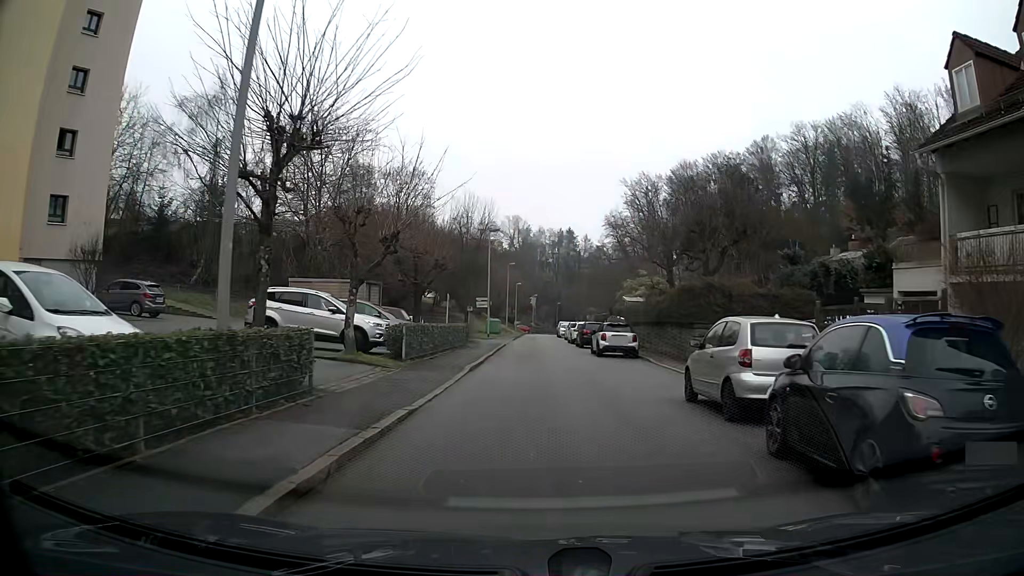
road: residential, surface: asphalt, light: Day
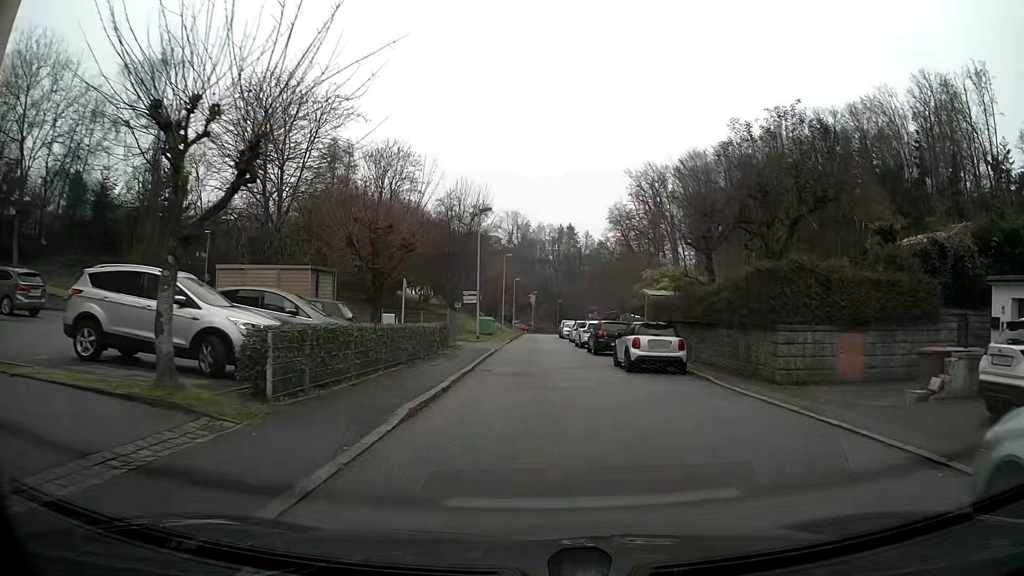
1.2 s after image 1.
(0.0, +8.9) m; 0°
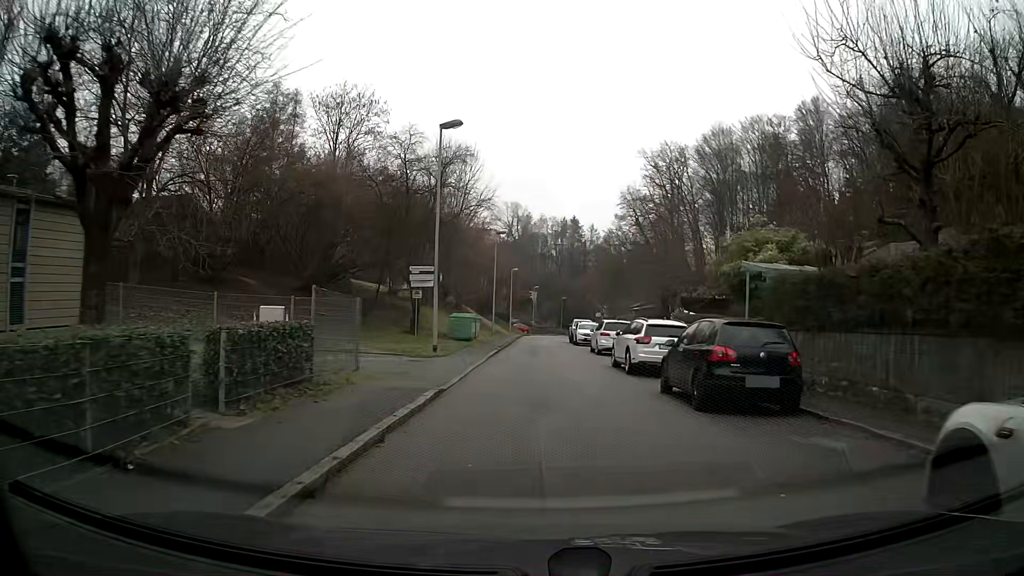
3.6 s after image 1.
(-0.1, +17.8) m; 0°
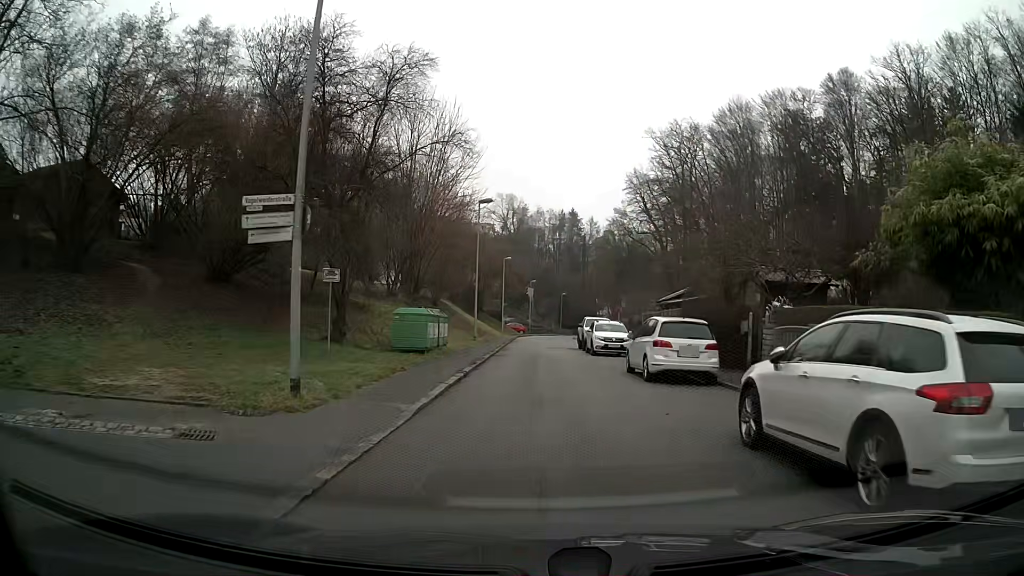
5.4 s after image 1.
(0.0, +13.3) m; 0°
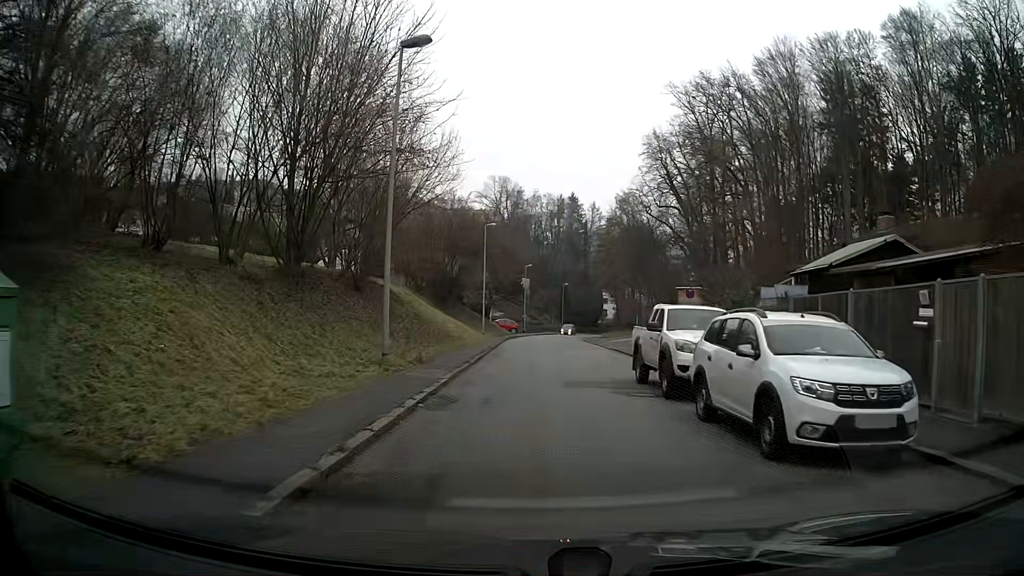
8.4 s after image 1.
(+0.1, +22.4) m; 0°
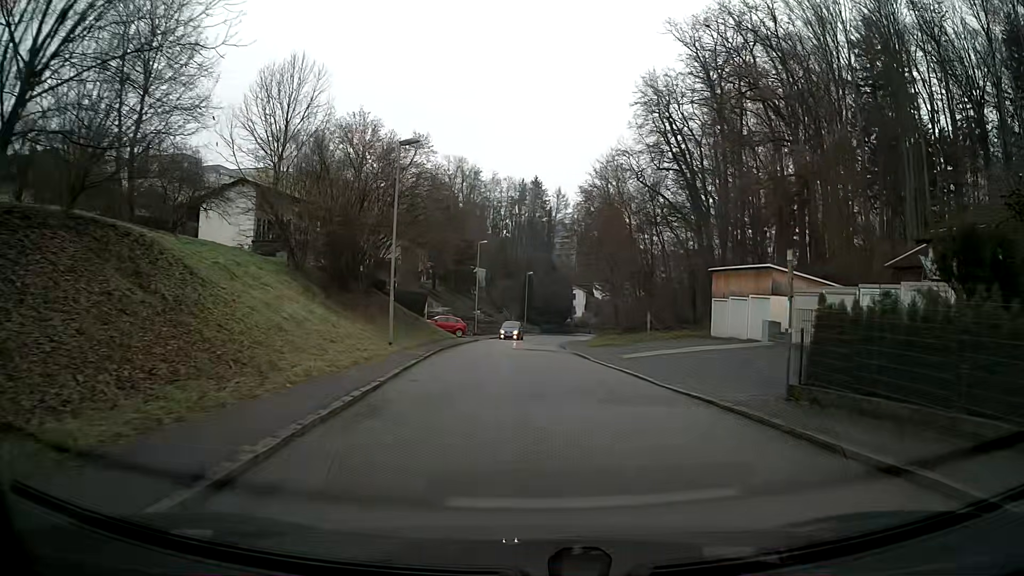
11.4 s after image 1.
(+0.4, +22.6) m; +5°
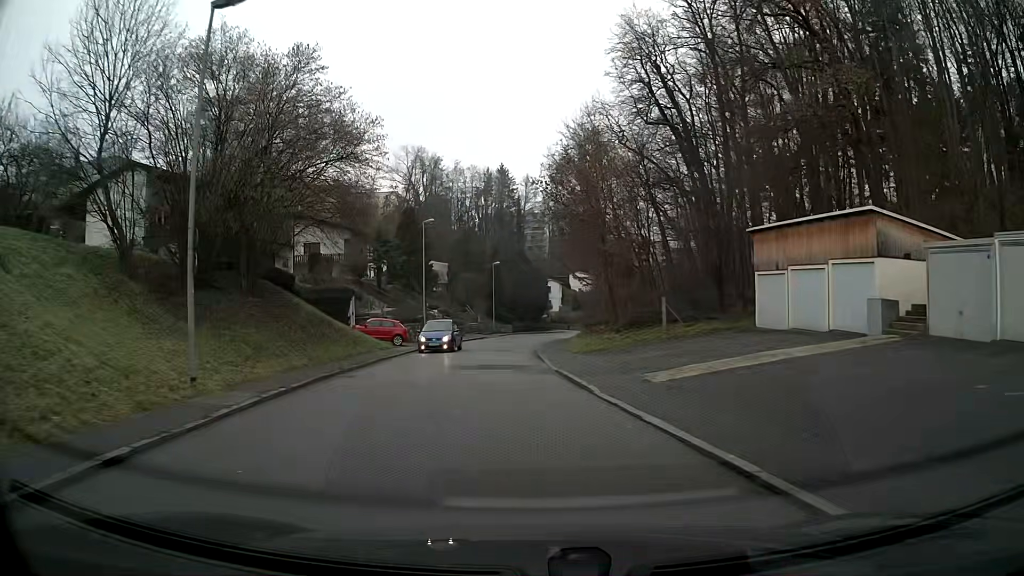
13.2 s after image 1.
(+0.2, +13.4) m; 0°
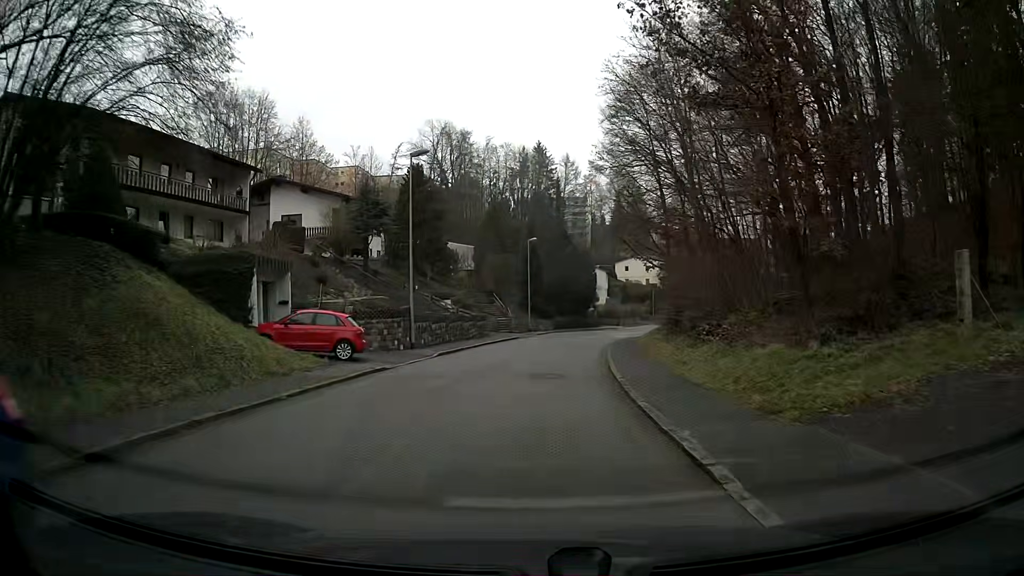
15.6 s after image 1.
(-0.6, +18.0) m; -3°
(0, +10) (+1, +20) (+2, +30) (+3, +40) (+5, +50) (+8, +59) (+12, +68) (+17, +77) (+23, +85) (+30, +92) m
